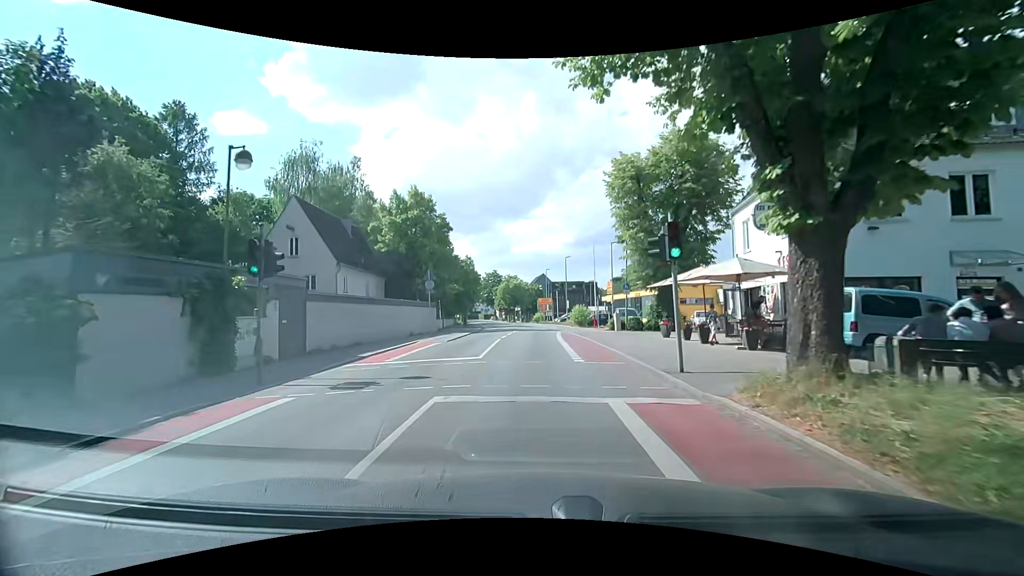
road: tertiary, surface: asphalt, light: Day
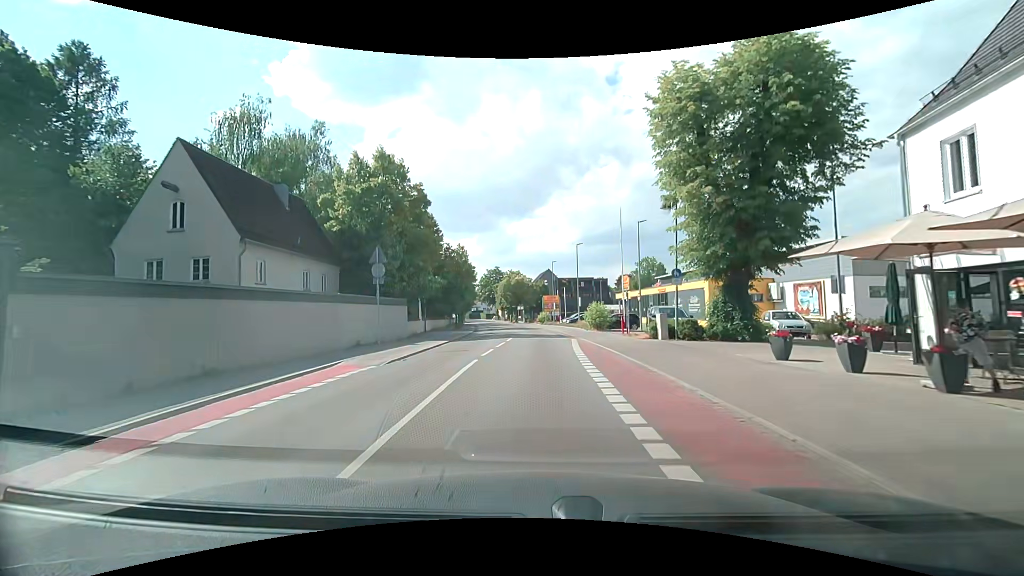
(0.0, +10.8) m; -1°
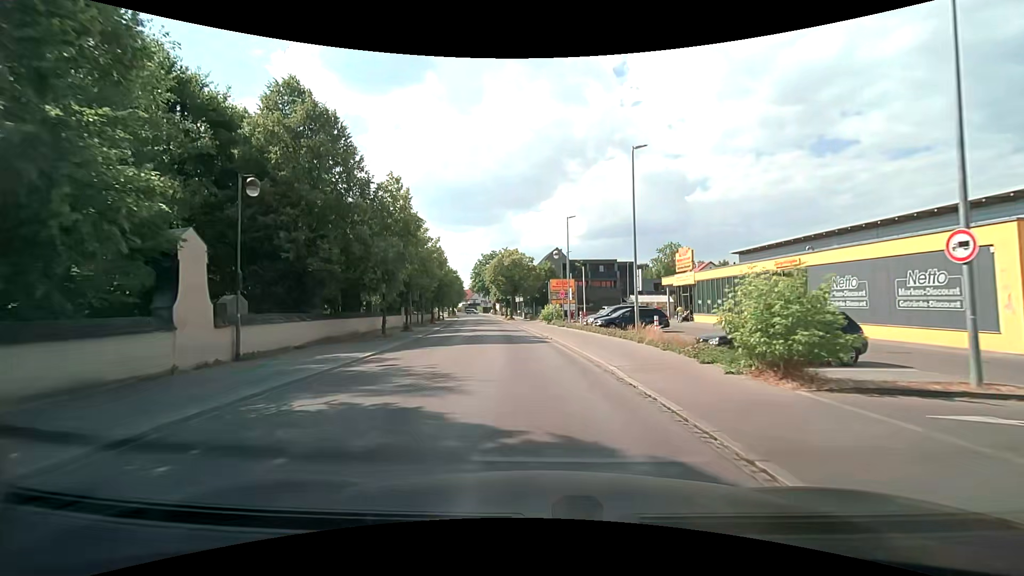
(+0.4, +27.8) m; 0°
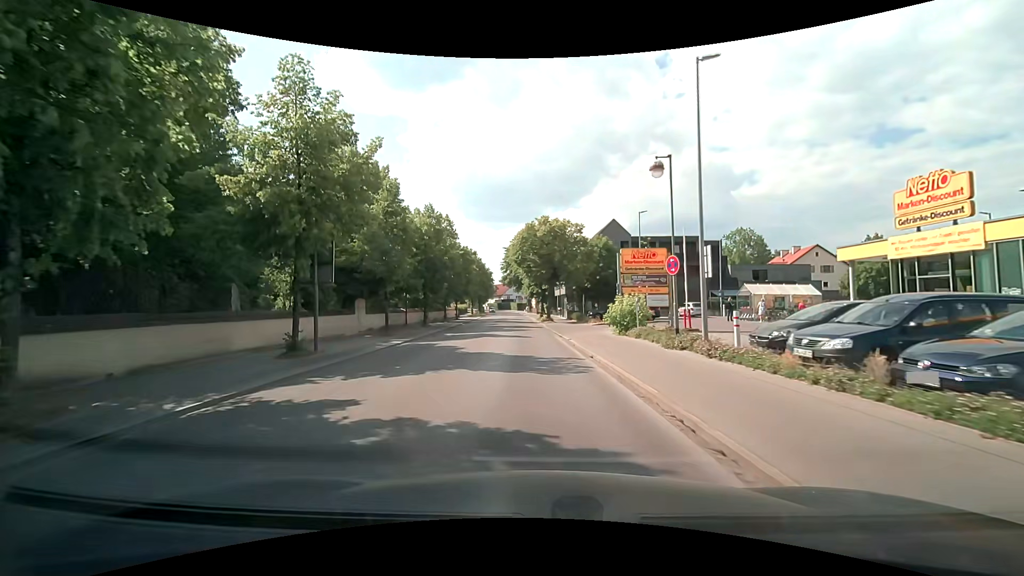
(-1.0, +23.5) m; -4°
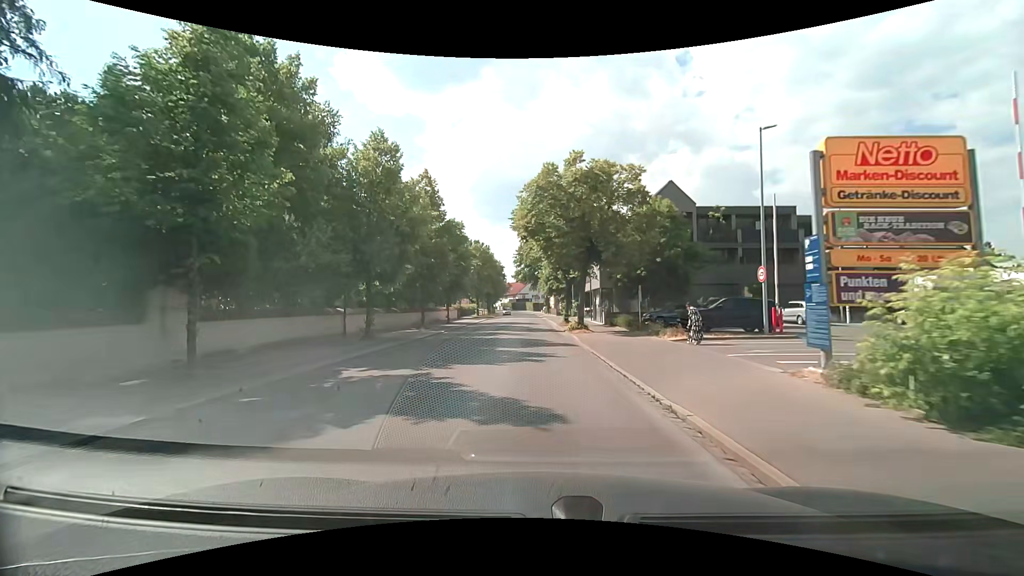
(-0.4, +17.7) m; -2°
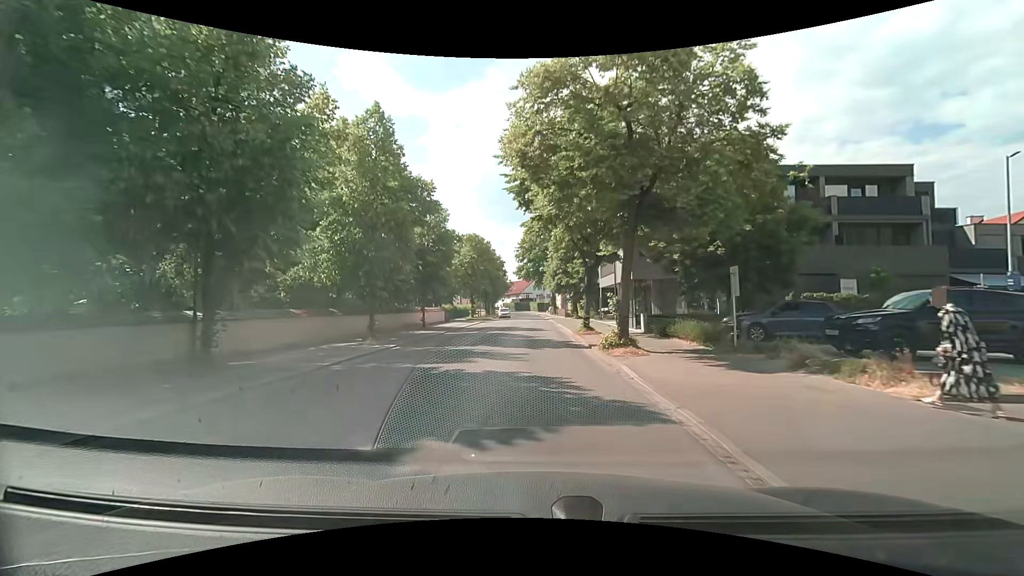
(-0.1, +12.2) m; -1°
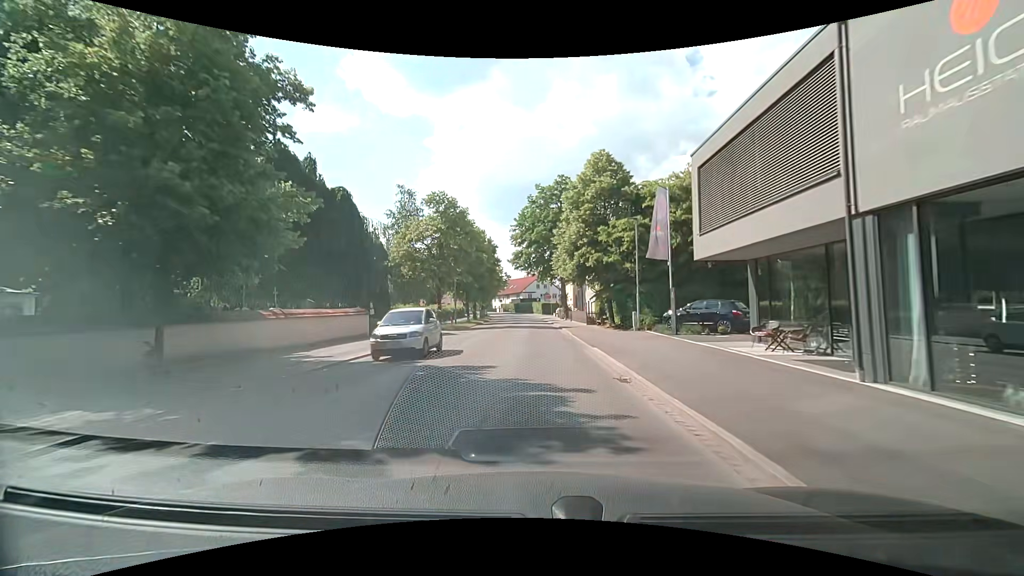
(-0.2, +25.4) m; -2°
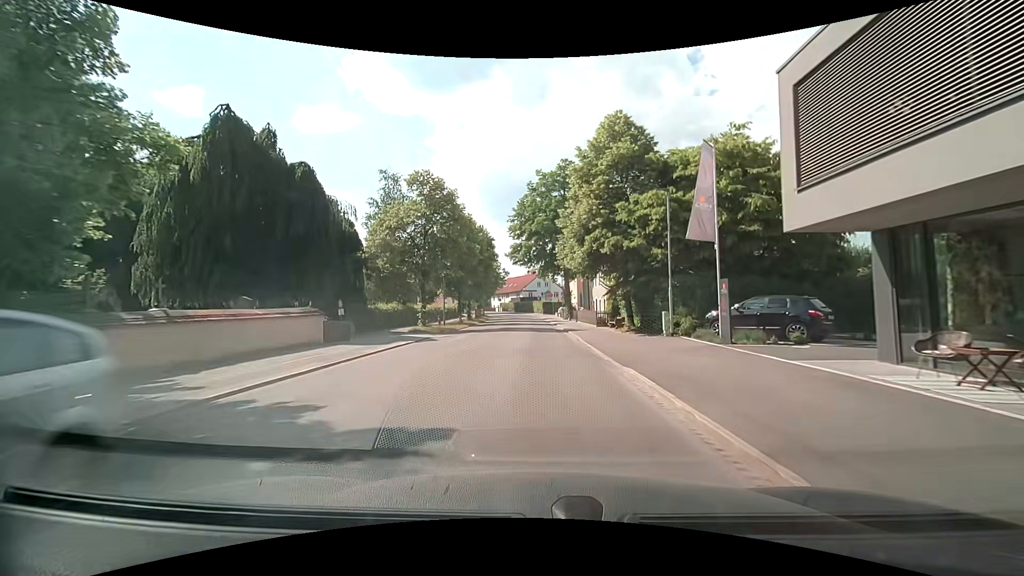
(+0.1, +6.4) m; +3°
(0, +10) (-1, +20) (-1, +30) (-1, +40) (-2, +50) (-2, +60) (-3, +70) (-4, +80) (-5, +90) (-7, +100) m
